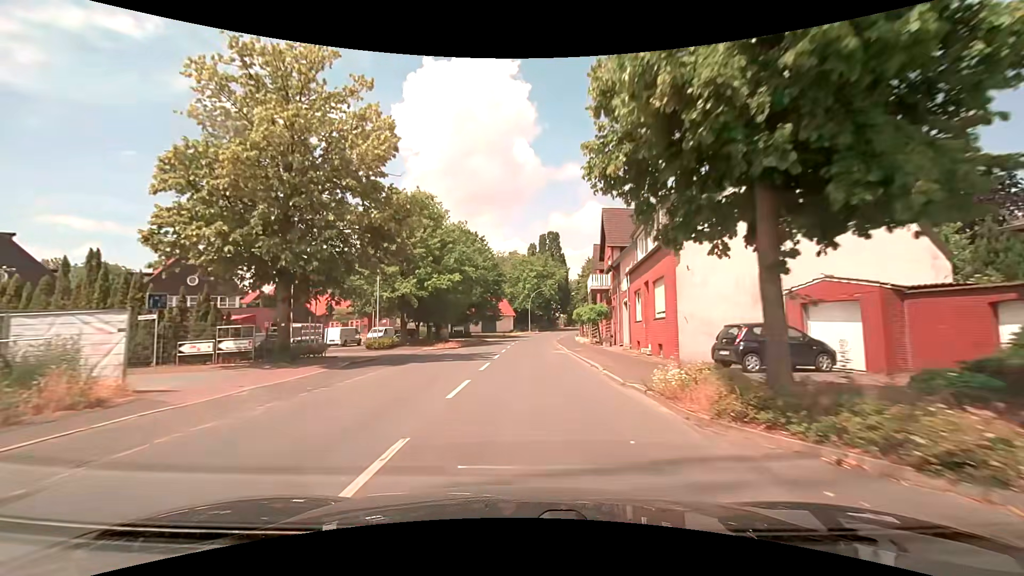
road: secondary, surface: asphalt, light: Day
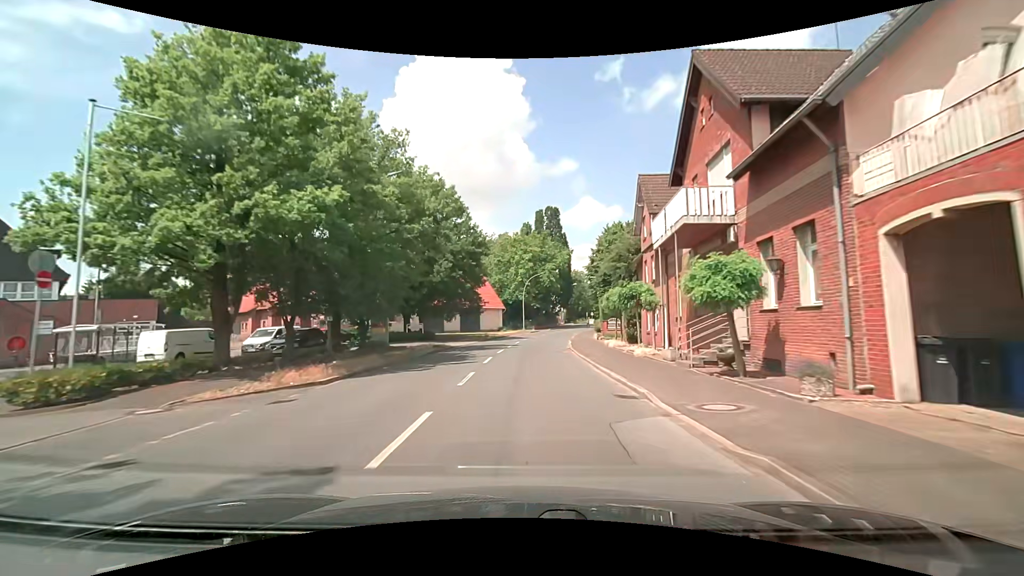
(+0.1, +23.8) m; +1°
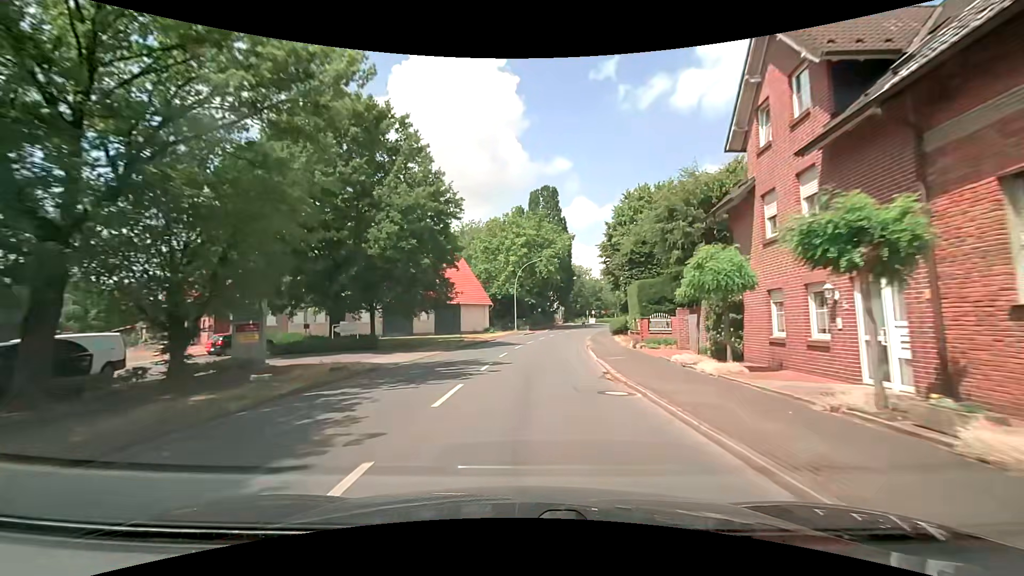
(0.0, +15.9) m; +1°
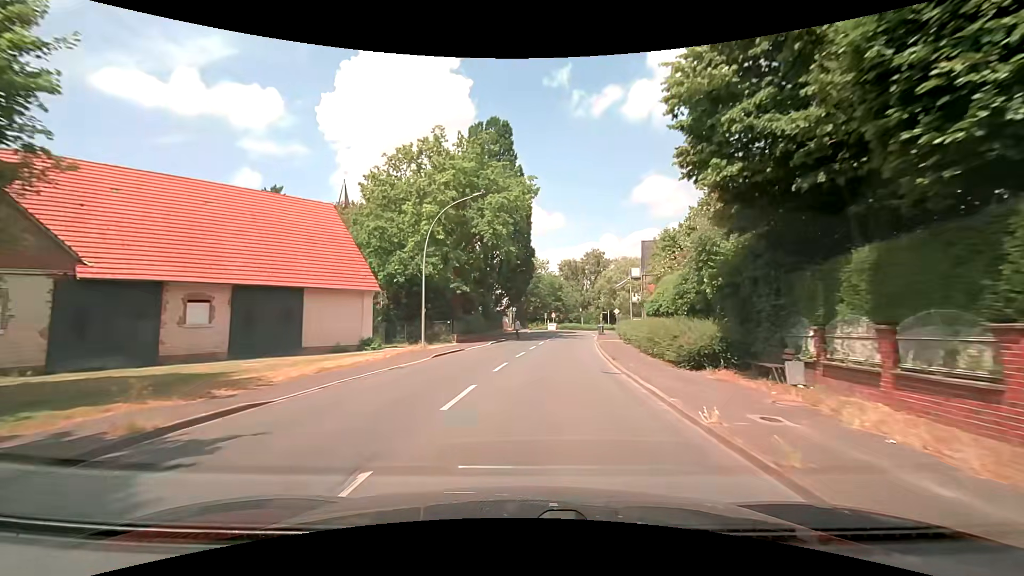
(+1.4, +31.8) m; +6°
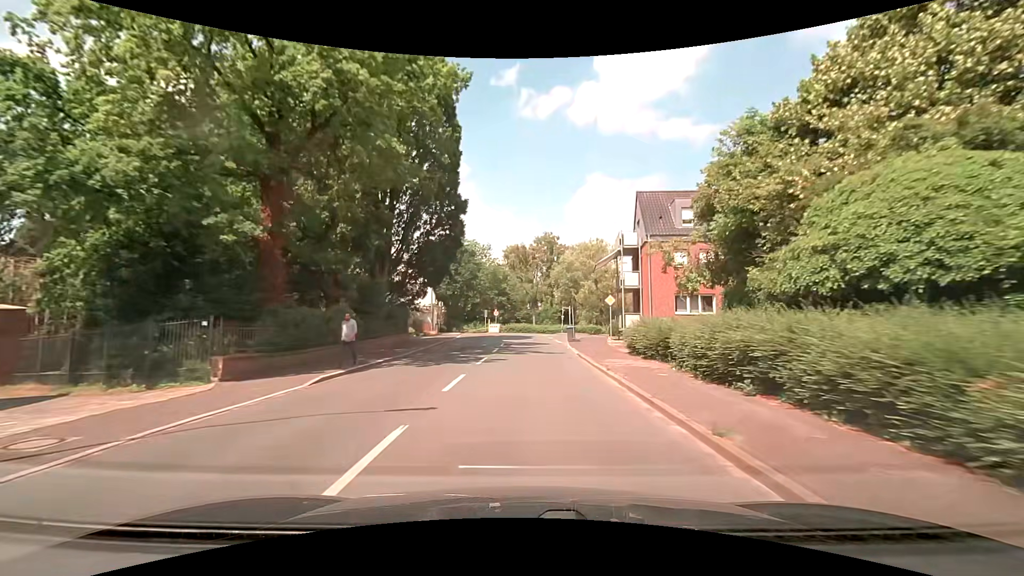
(+1.5, +23.4) m; +7°
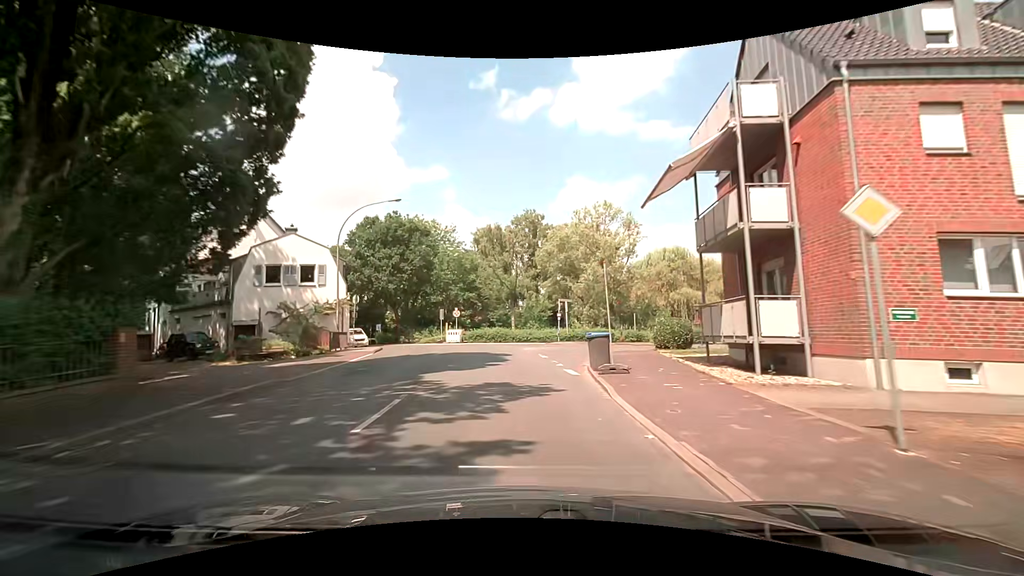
(+0.7, +22.1) m; +2°
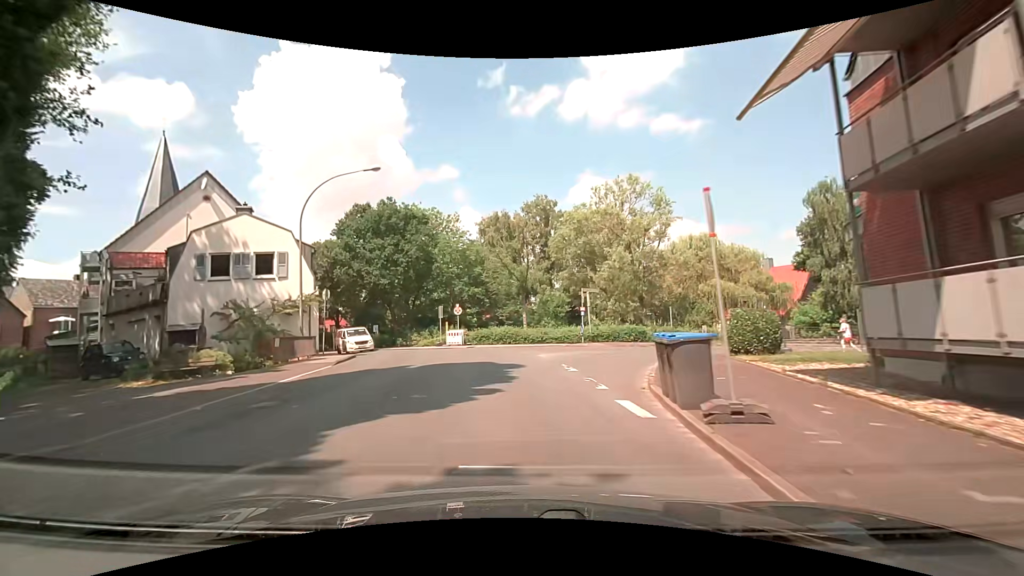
(0.0, +7.1) m; -1°
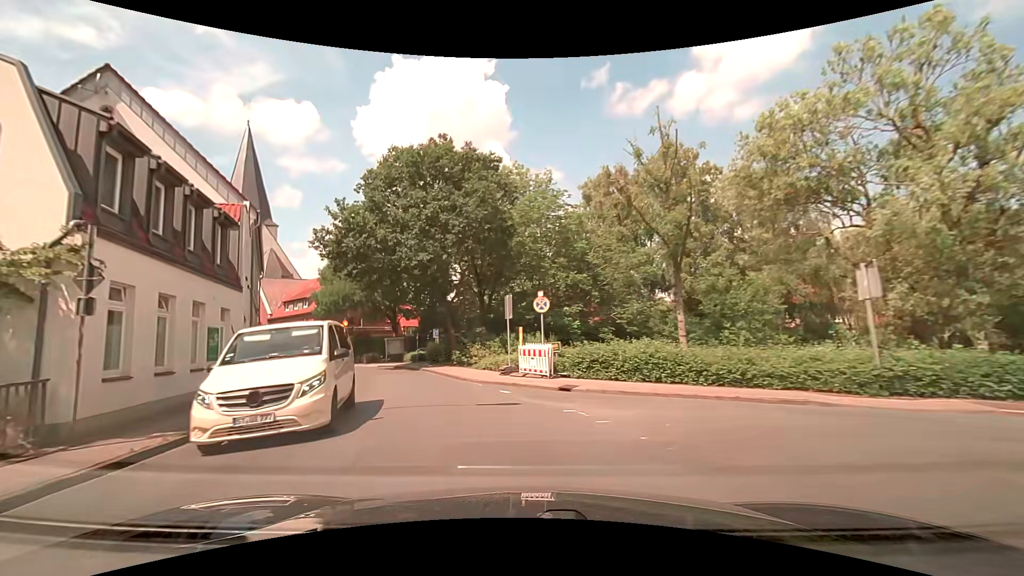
(-1.5, +19.9) m; -11°
(-1, +10) (-4, +20) (-7, +29) (-12, +38) (-17, +46) (-24, +54) (-31, +60) (-39, +66) (-48, +71) (-57, +75) m
